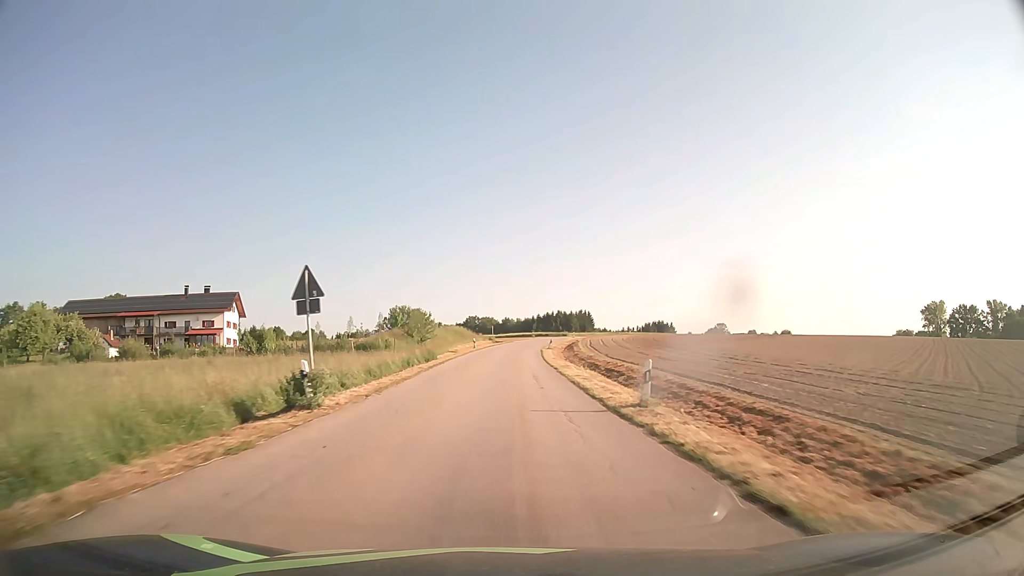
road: tertiary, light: Day
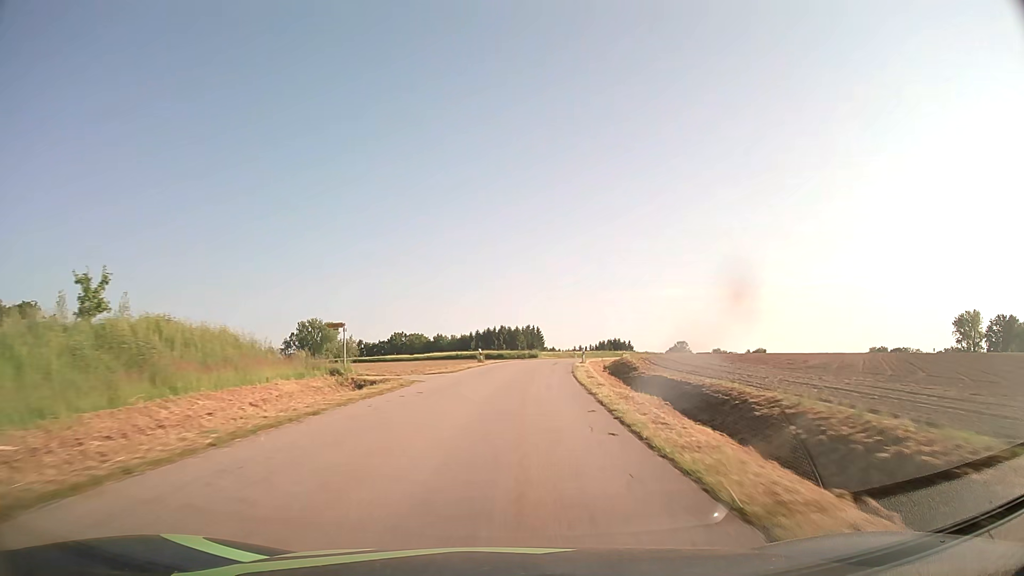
(+1.8, +68.5) m; +5°
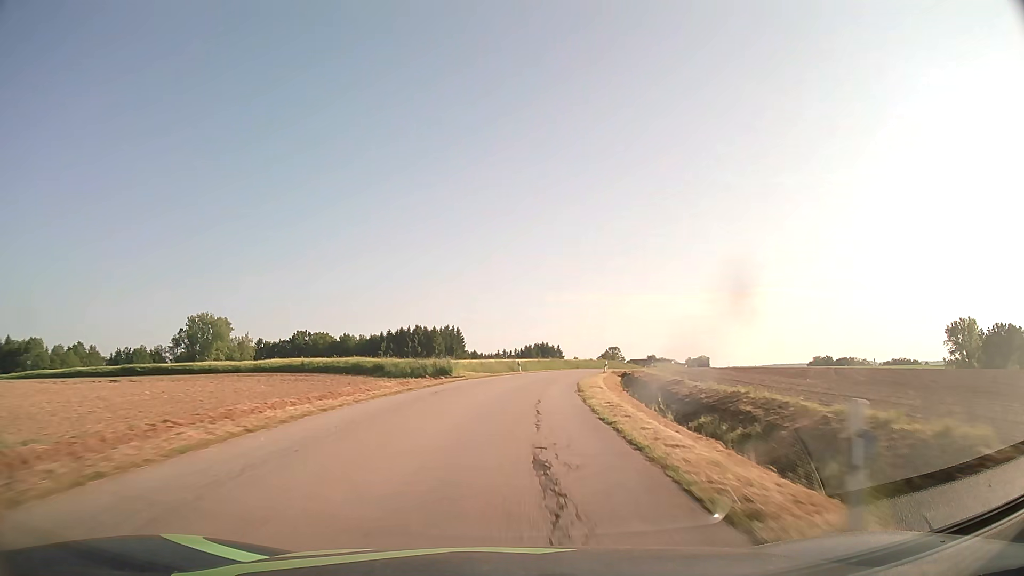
(+2.3, +40.7) m; +7°
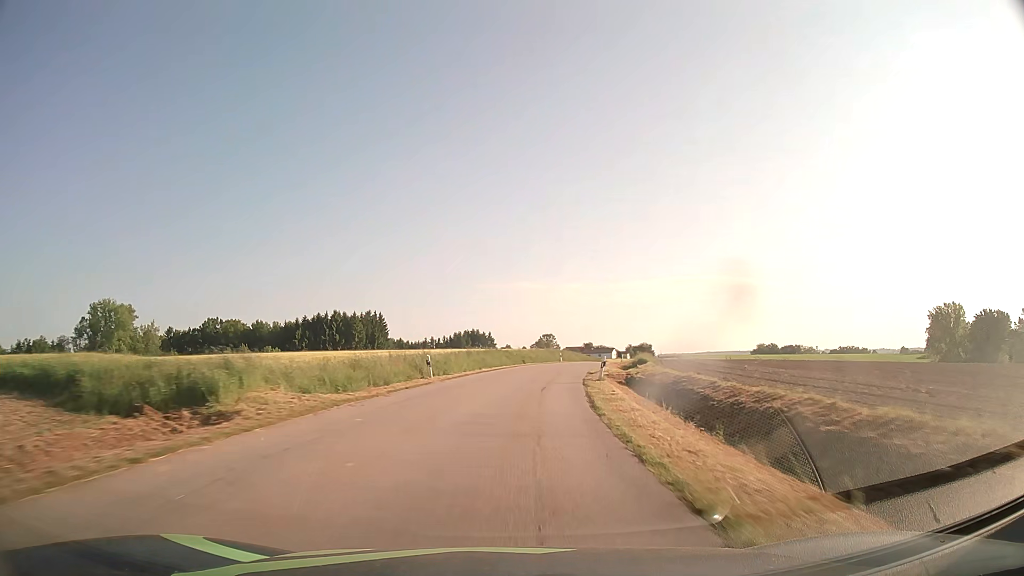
(+1.3, +26.9) m; +6°
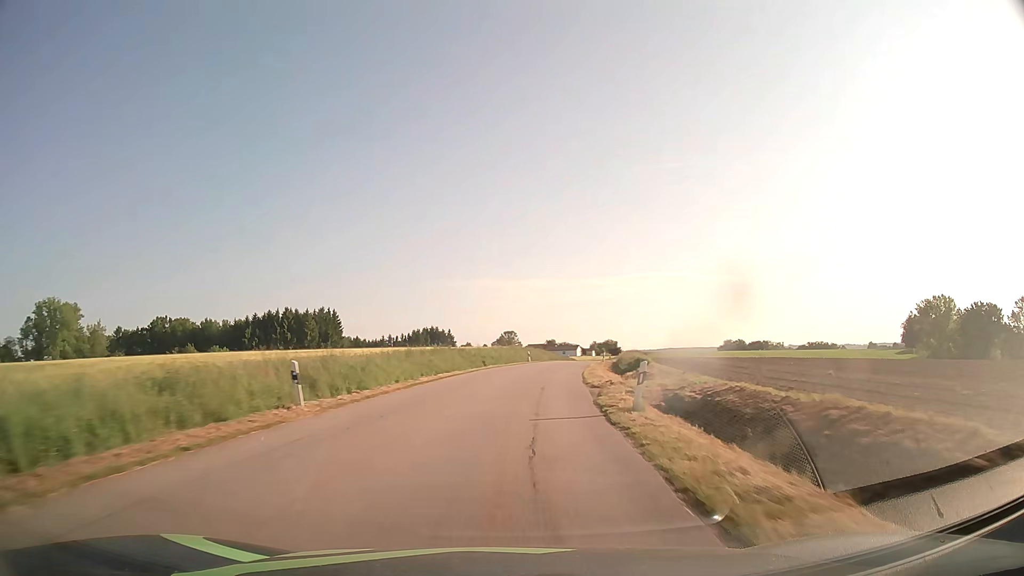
(+0.5, +13.5) m; +4°
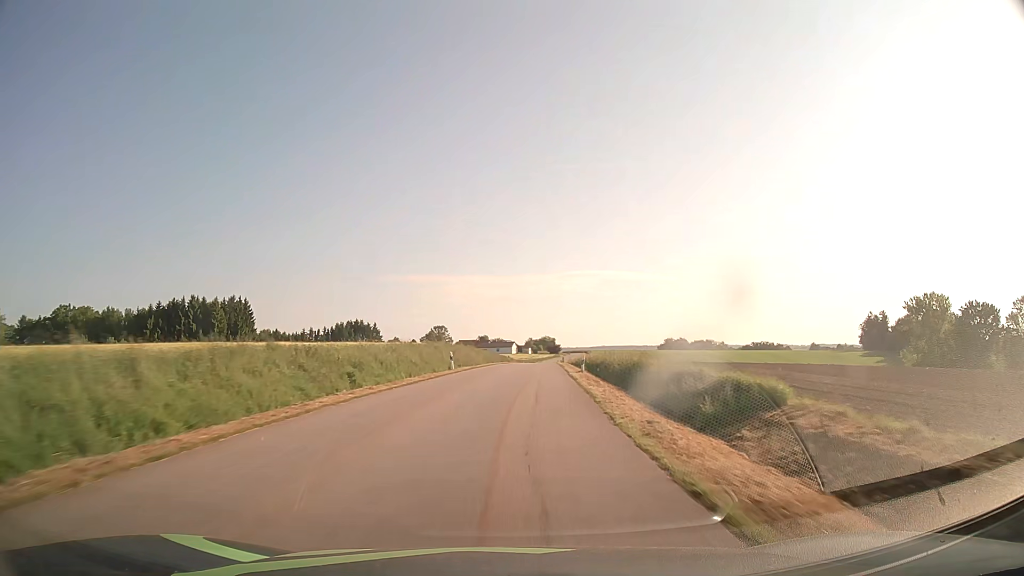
(+1.4, +27.0) m; +6°
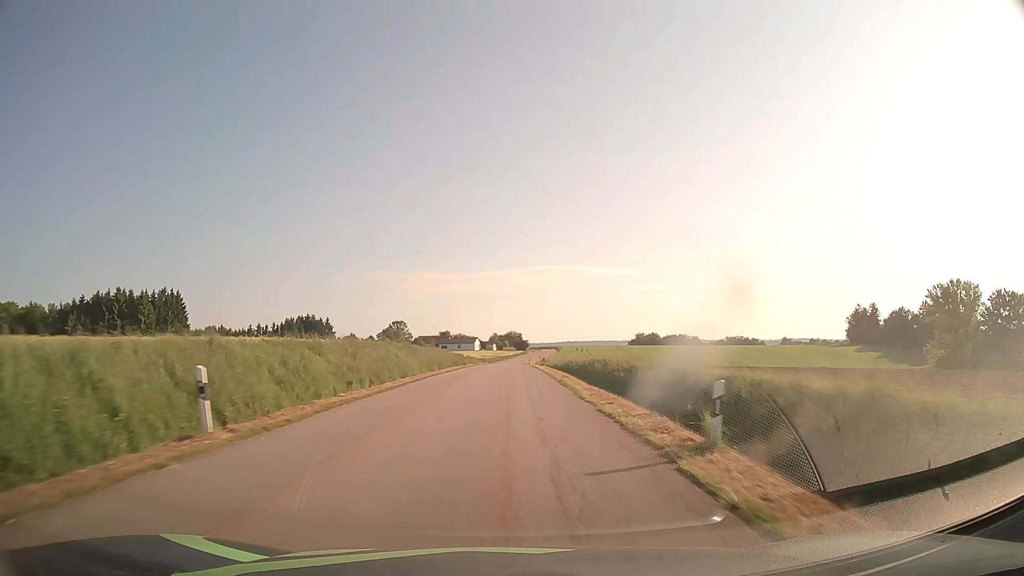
(+0.8, +27.2) m; +3°
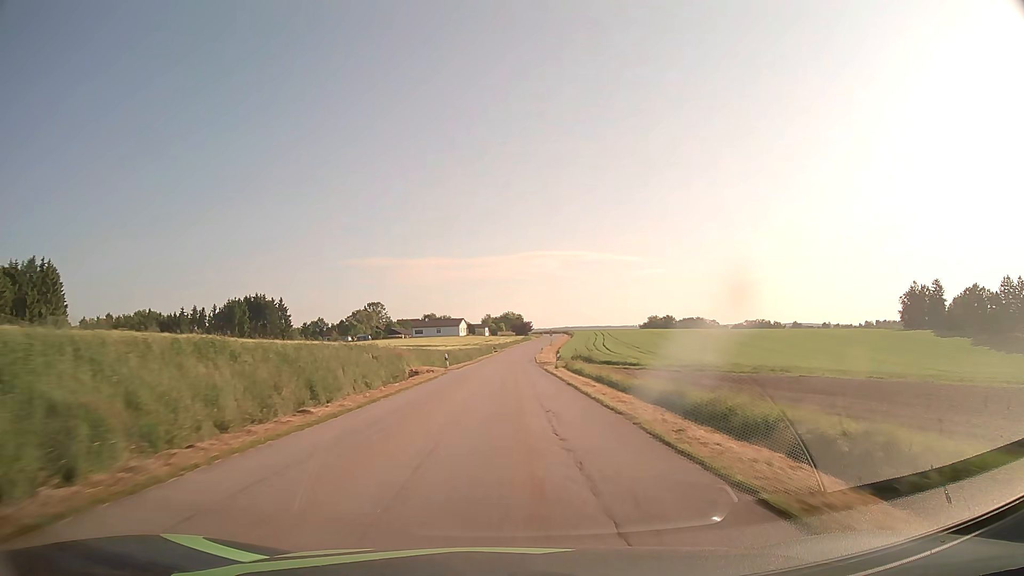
(+0.2, +67.0) m; 0°
(0, +10) (0, +20) (0, +30) (0, +40) (0, +50) (0, +60) (+1, +70) (+1, +80) (+1, +90) (+2, +100) m
